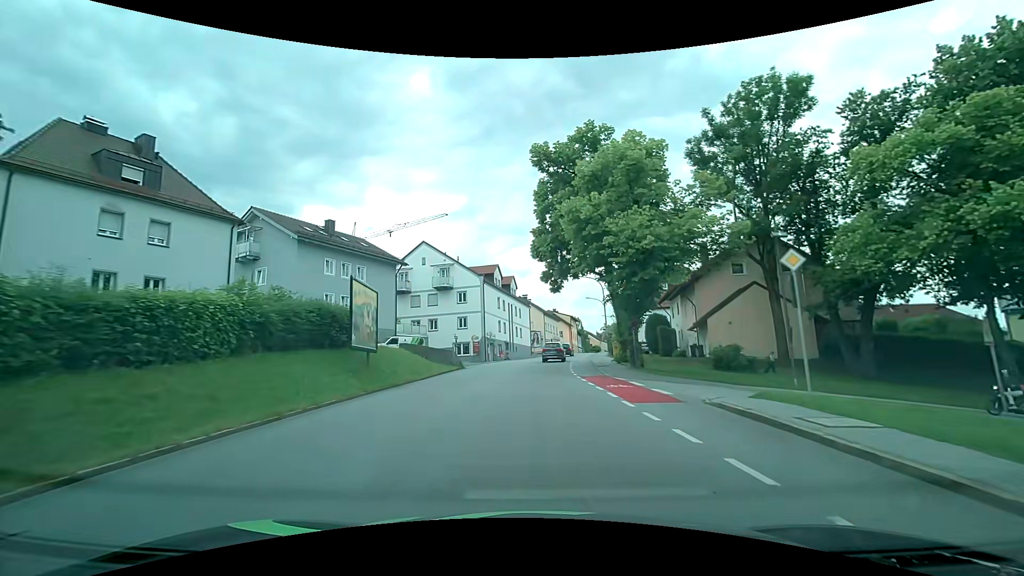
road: tertiary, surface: asphalt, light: Day
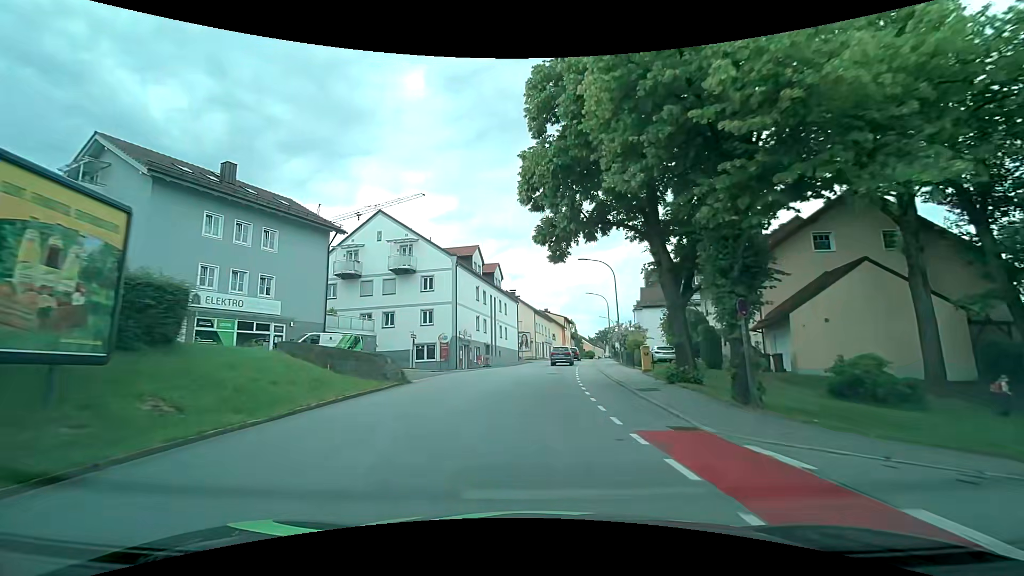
(+0.2, +13.9) m; +2°
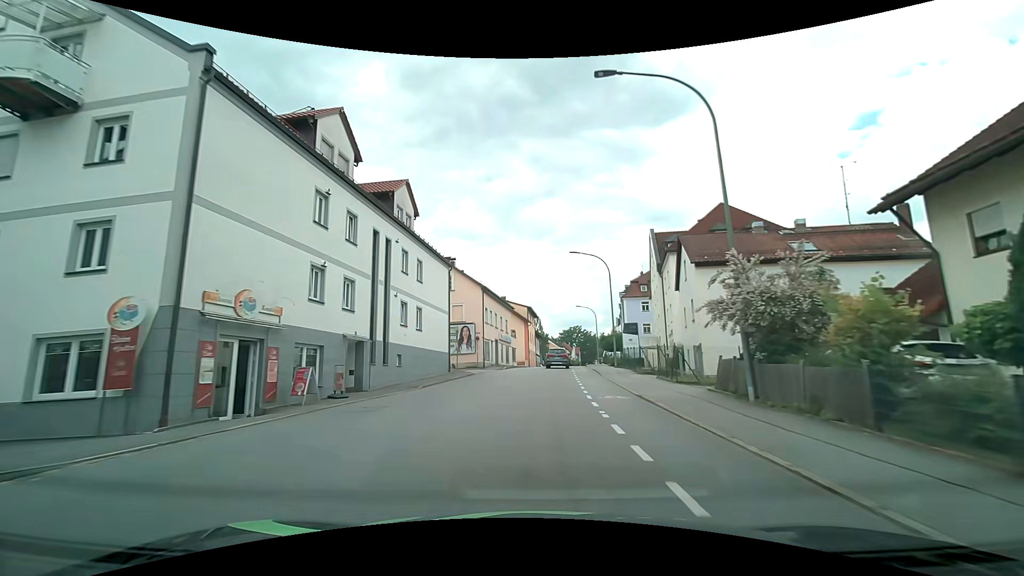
(+1.0, +29.3) m; +5°
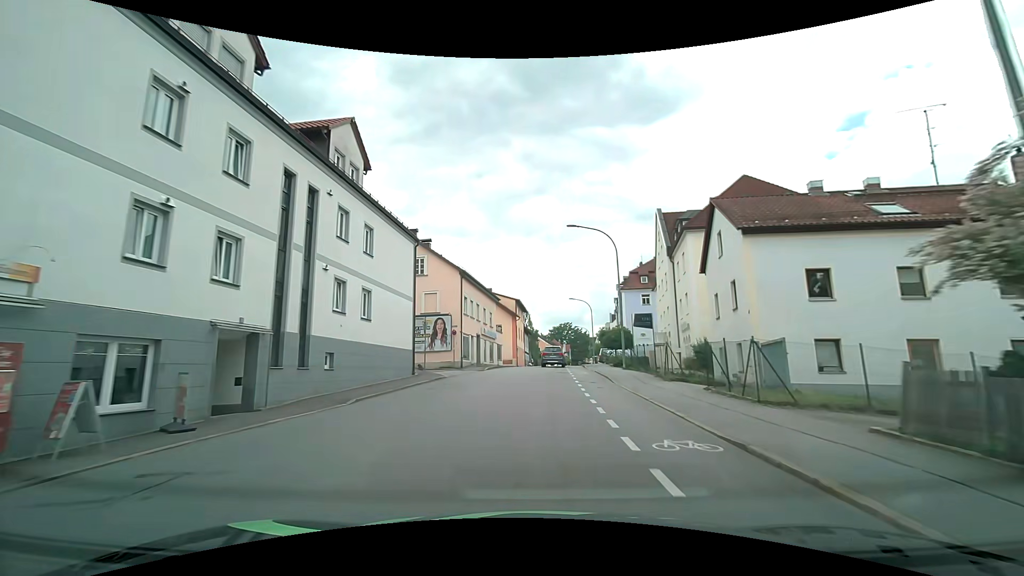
(0.0, +7.6) m; +1°
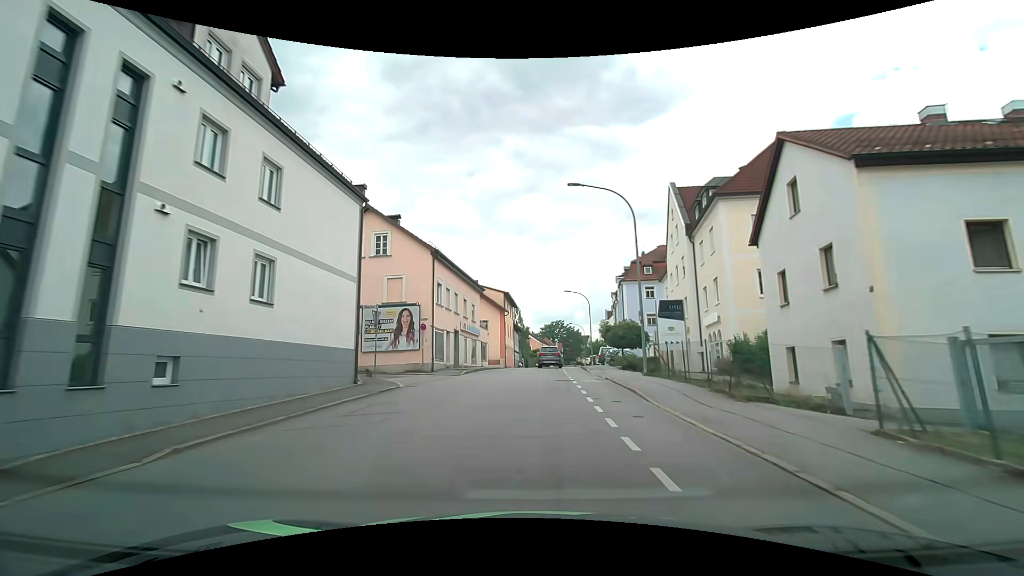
(+0.1, +7.7) m; +1°
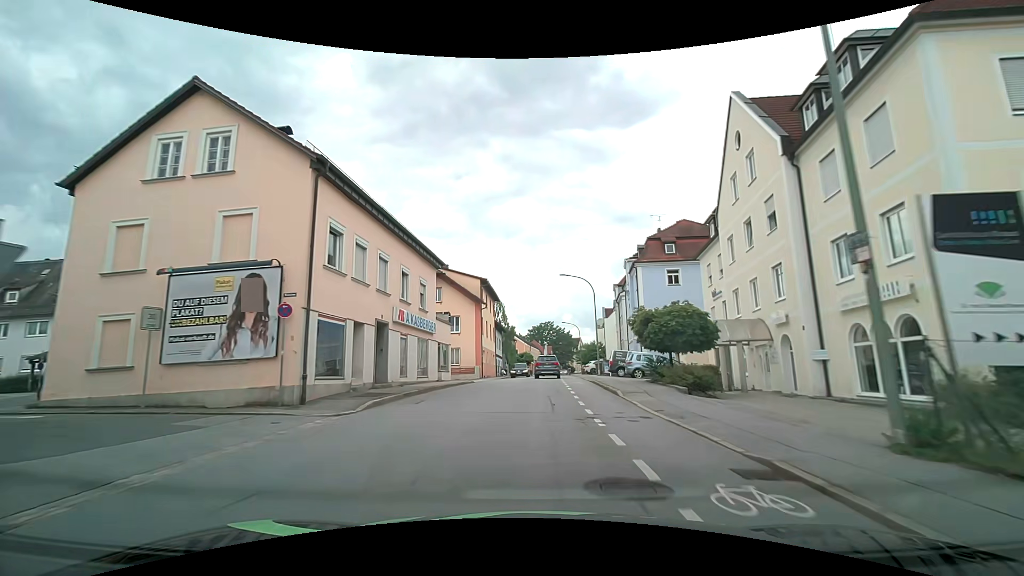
(+0.2, +15.3) m; +1°
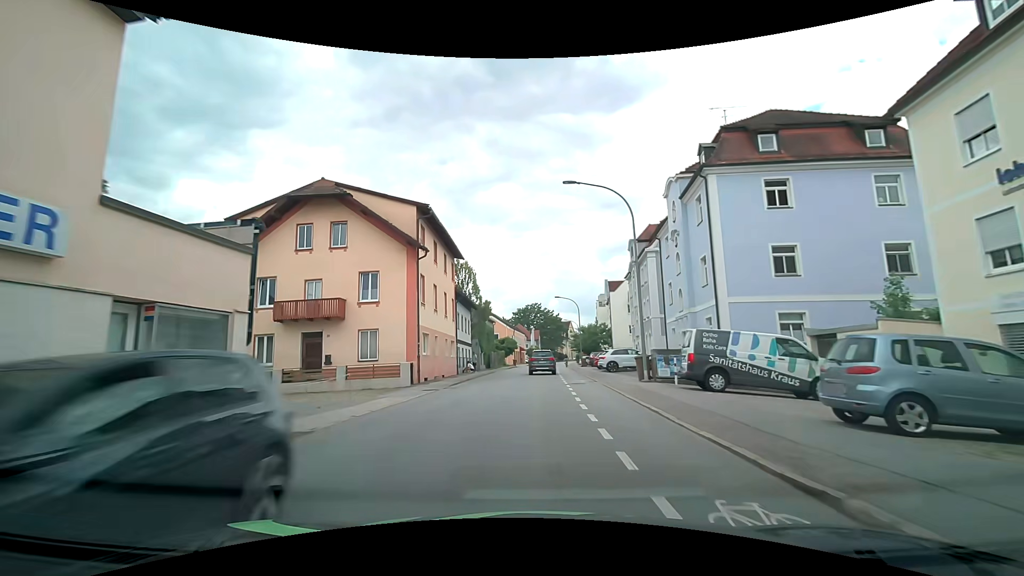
(+0.5, +21.8) m; +2°
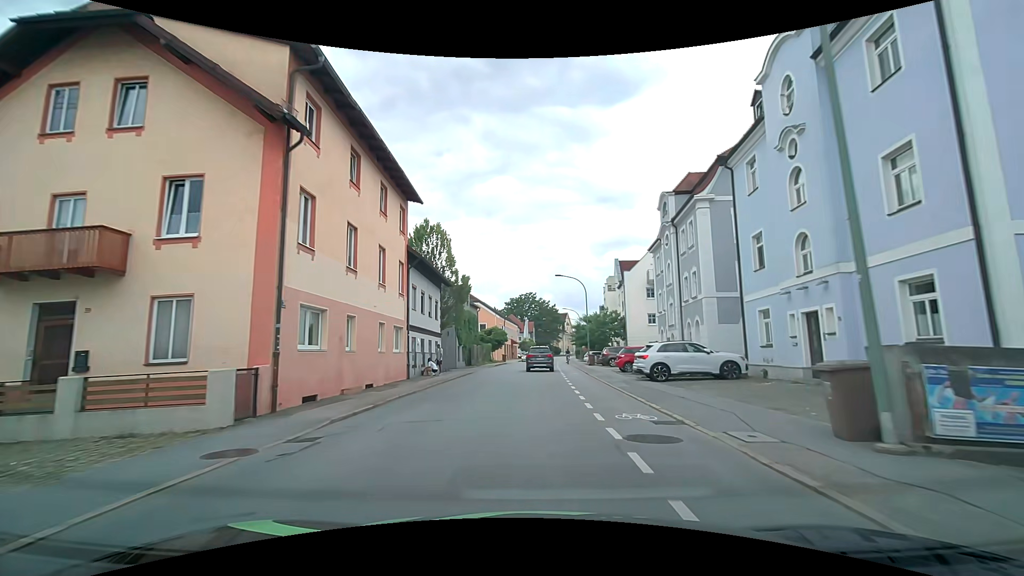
(+0.1, +14.2) m; +1°
(0, +10) (0, +20) (0, +30) (+1, +40) (+1, +50) (+1, +60) (+2, +70) (+2, +80) (+3, +90) (+4, +100) m
